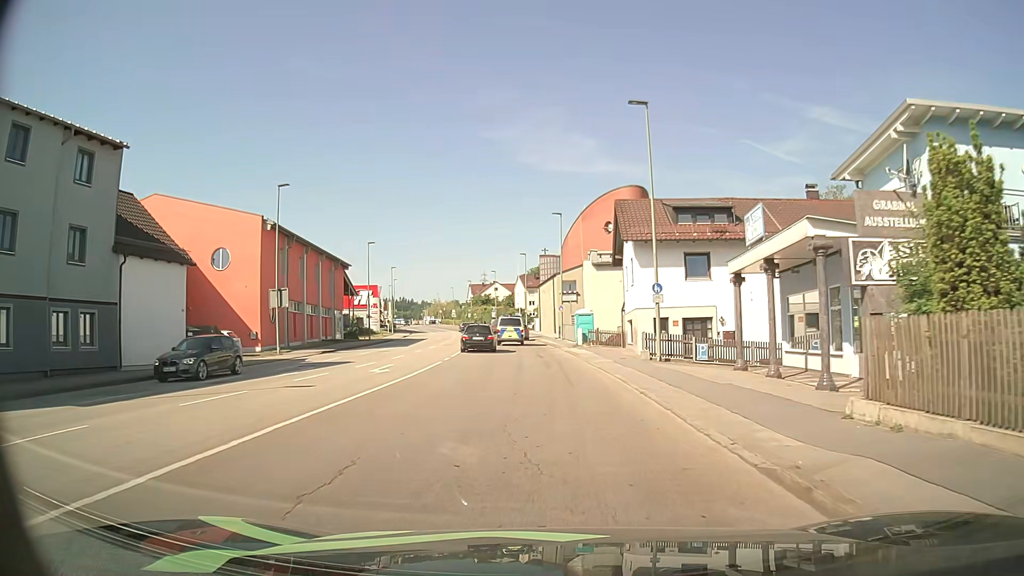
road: tertiary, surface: asphalt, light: Day
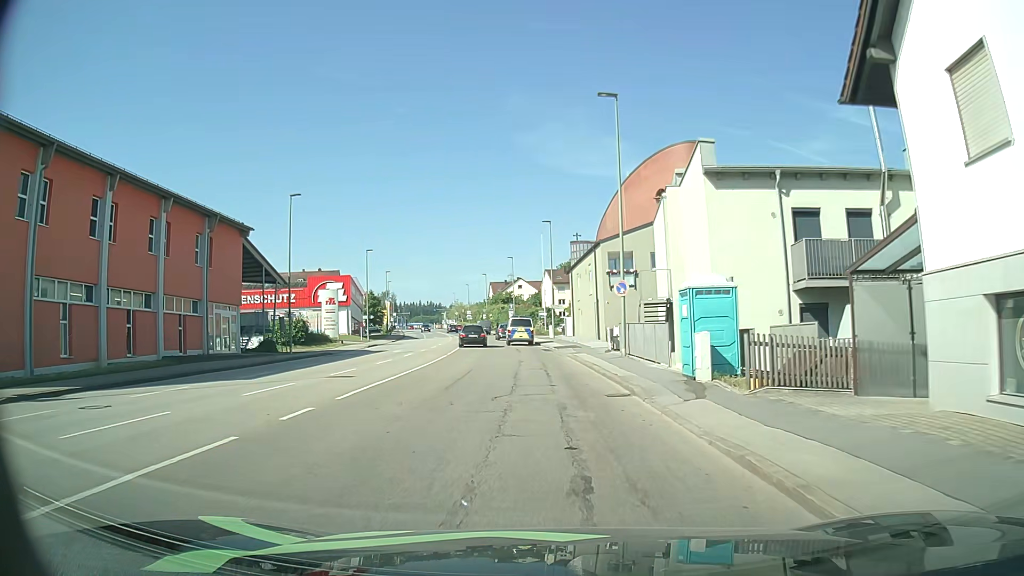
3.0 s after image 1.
(-0.8, +29.4) m; -4°
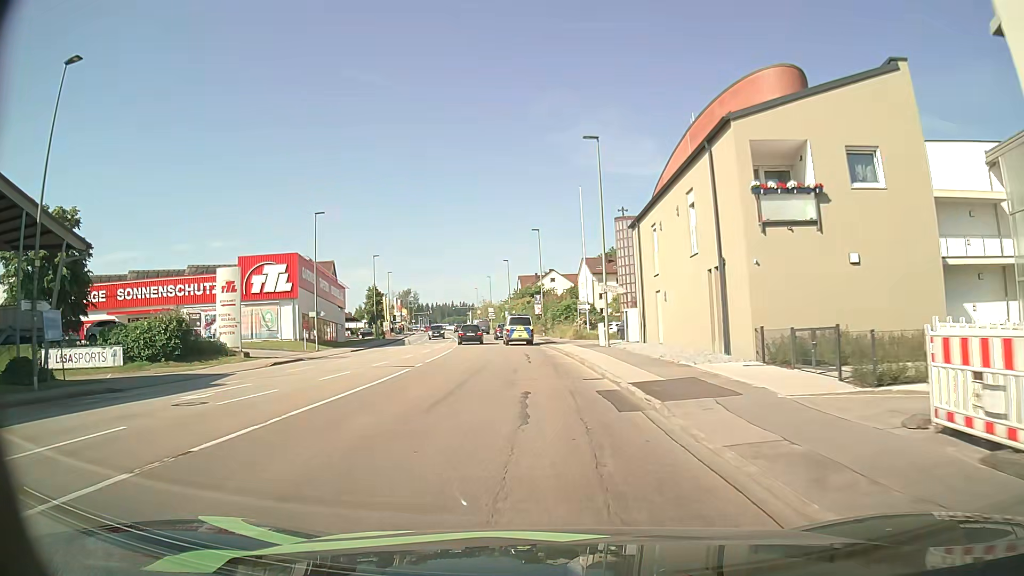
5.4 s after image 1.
(-0.4, +26.7) m; -3°
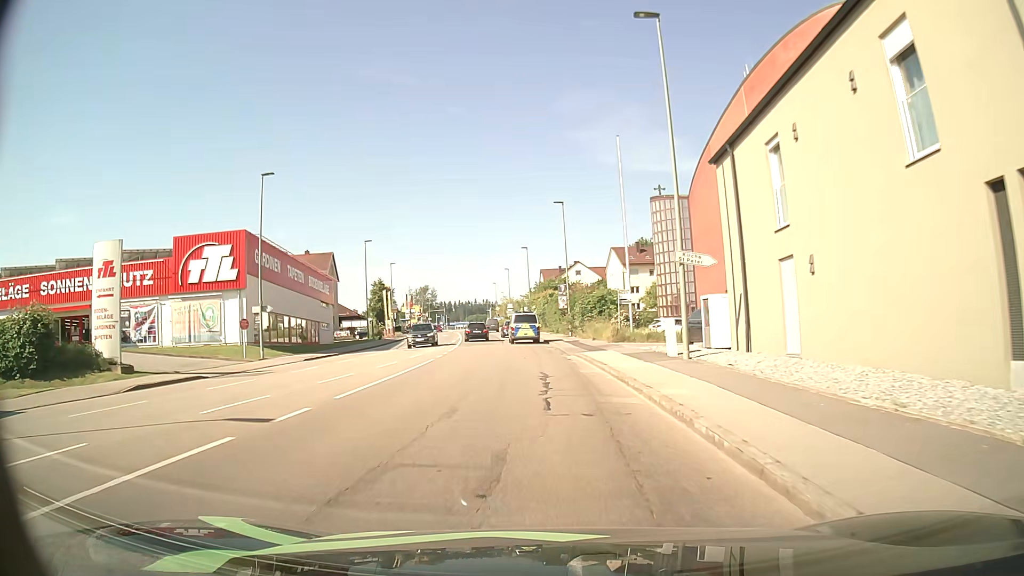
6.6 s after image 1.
(-0.2, +13.7) m; -2°
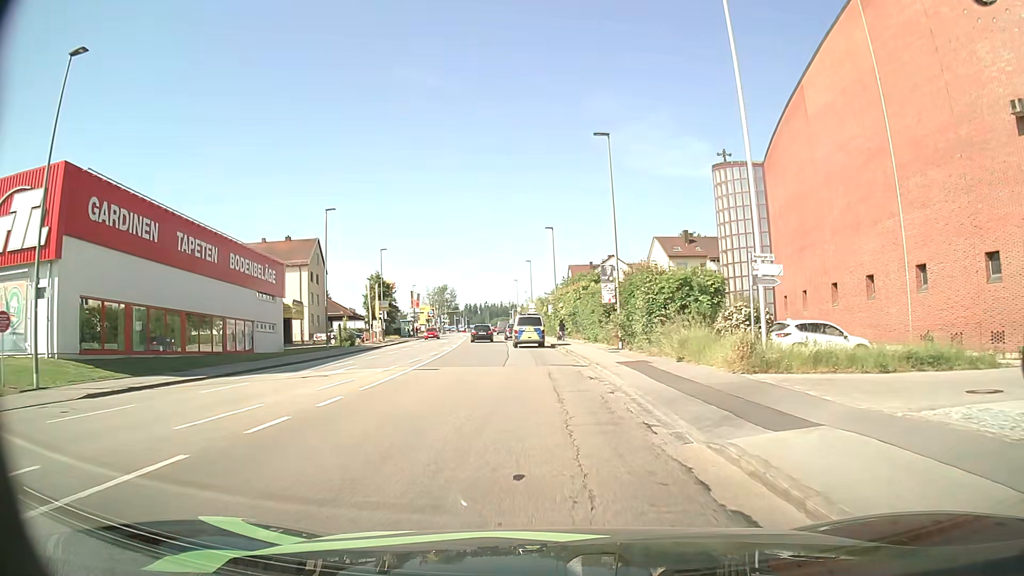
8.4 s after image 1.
(-0.3, +20.0) m; -2°
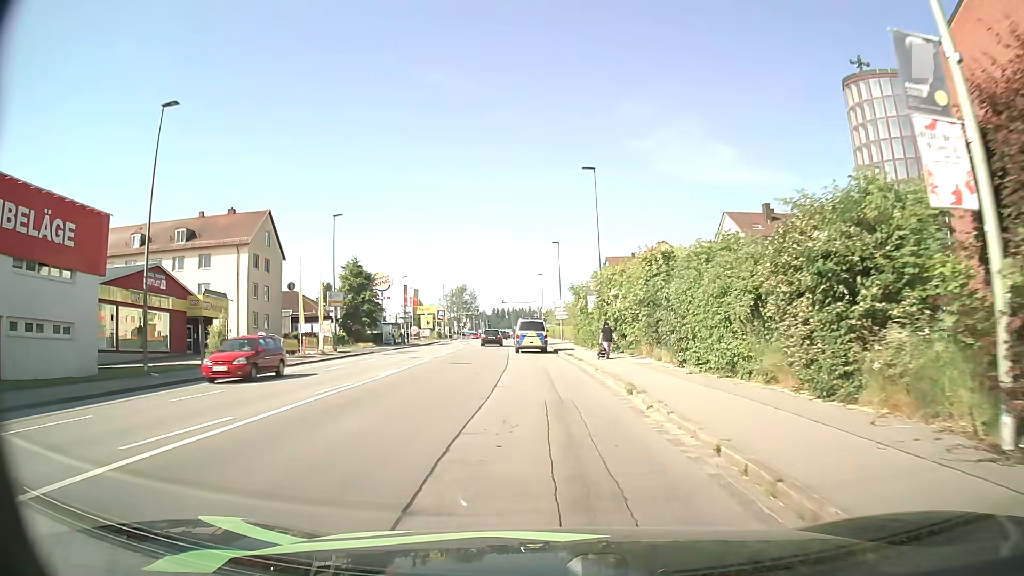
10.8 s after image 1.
(-0.6, +26.1) m; -2°
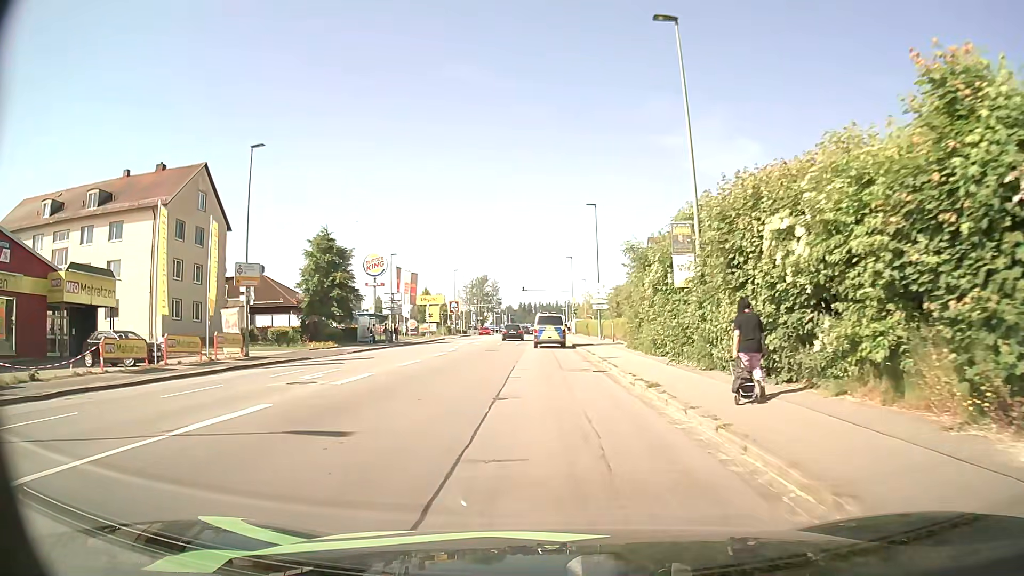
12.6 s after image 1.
(-0.4, +19.4) m; -3°
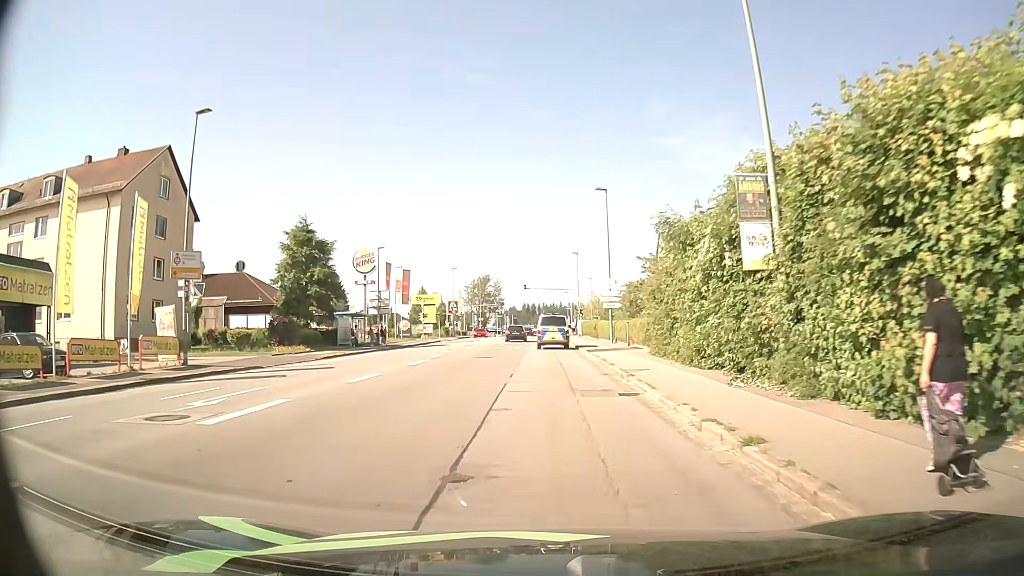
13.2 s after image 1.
(0.0, +6.3) m; 0°
(0, +10) (0, +20) (0, +30) (0, +40) (0, +50) (0, +60) (0, +70) (0, +80) (0, +90) (0, +100) m
